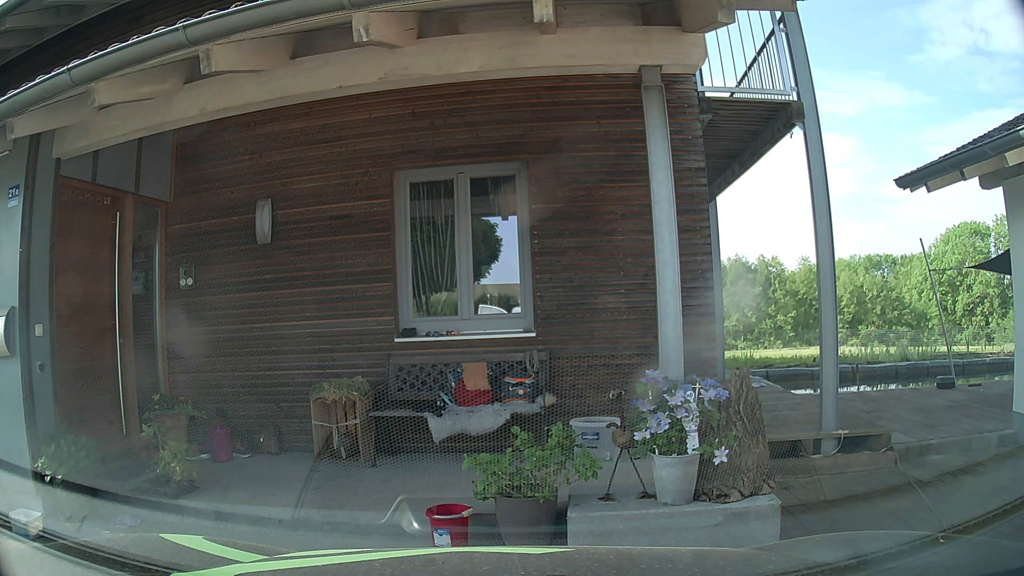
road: unclassified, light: Day
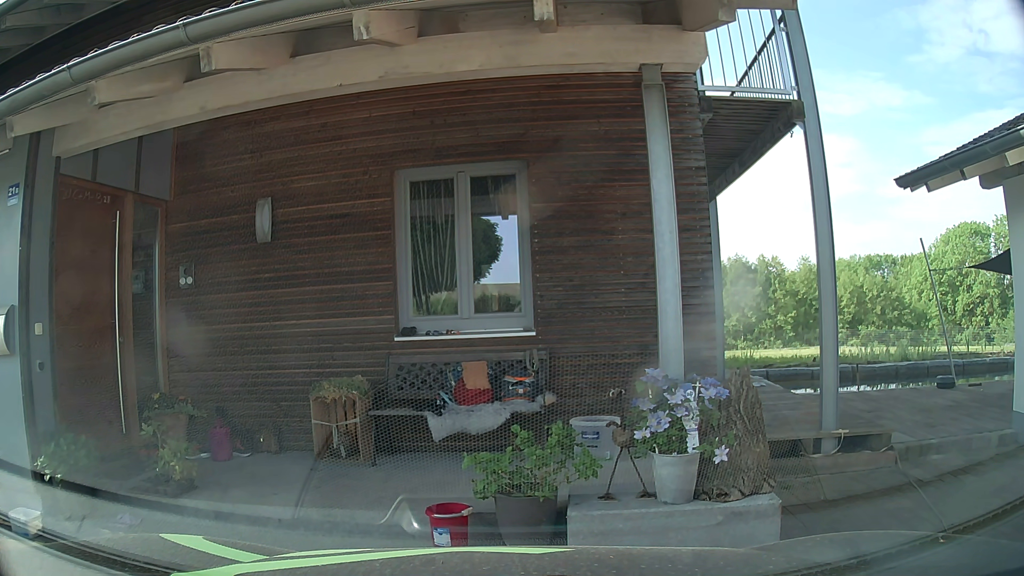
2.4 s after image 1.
(0.0, 0.0) m; 0°
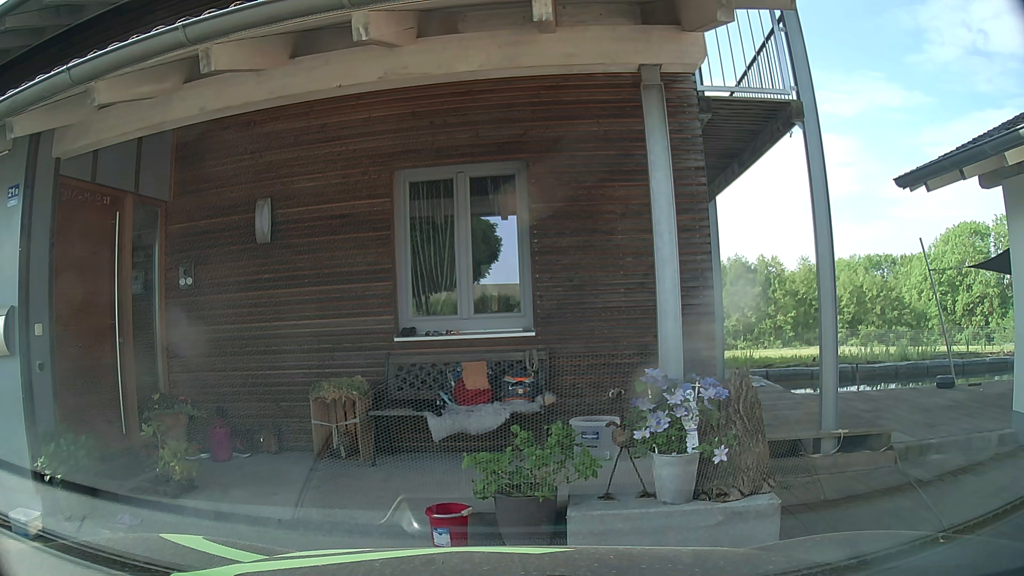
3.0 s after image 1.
(0.0, 0.0) m; 0°
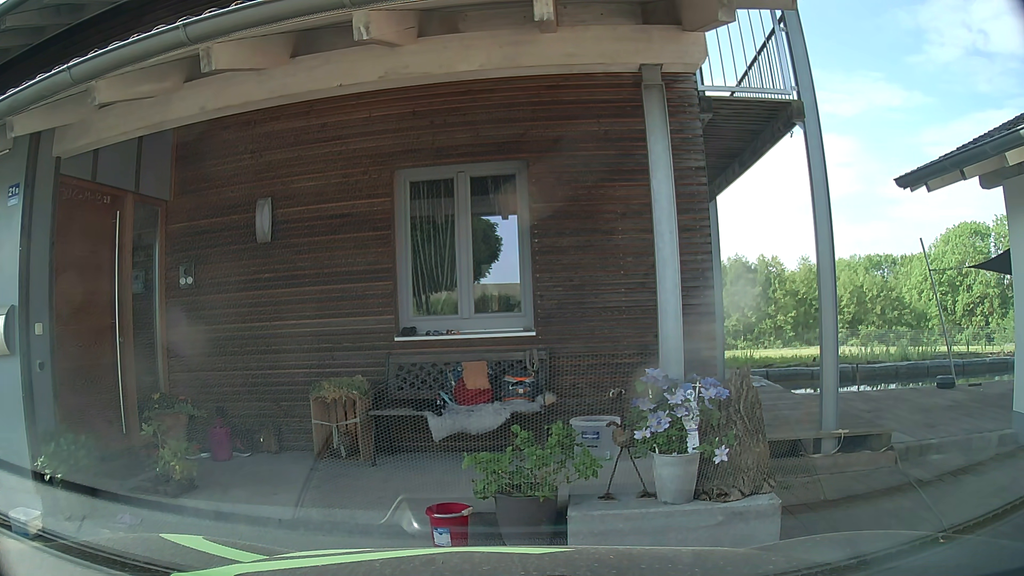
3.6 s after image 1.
(0.0, 0.0) m; 0°
